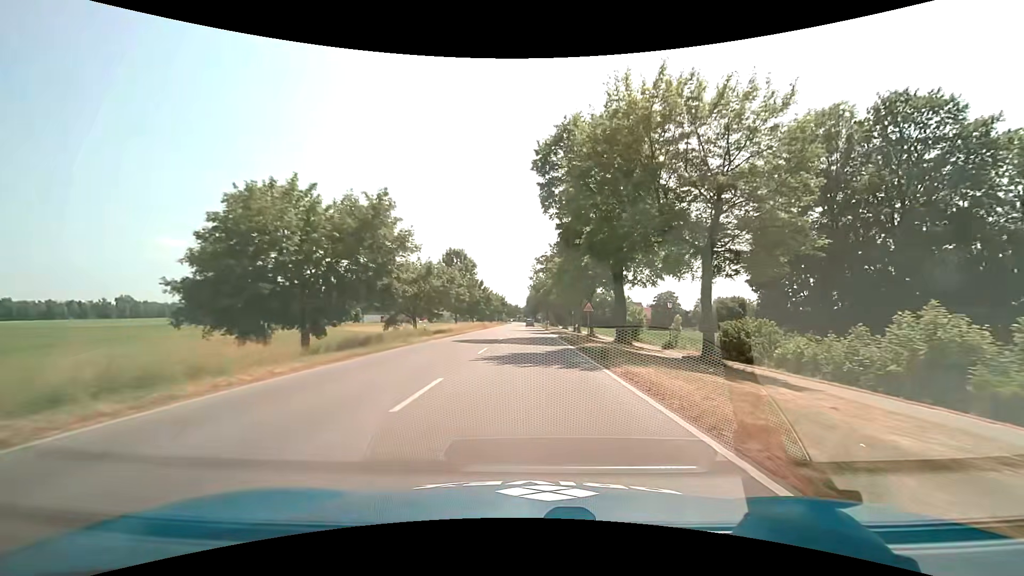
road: secondary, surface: asphalt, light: Day
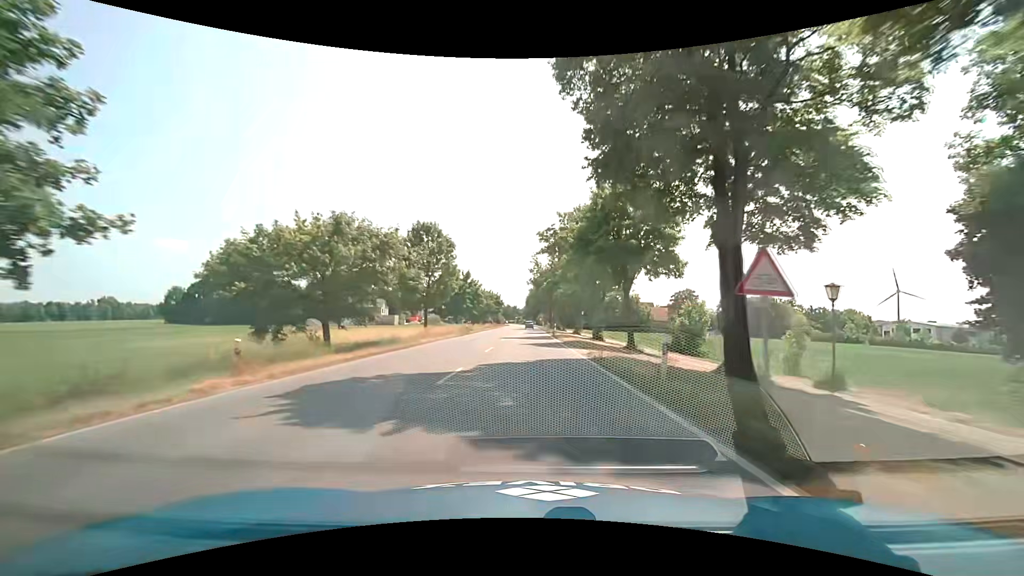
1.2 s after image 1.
(+0.1, +20.8) m; 0°
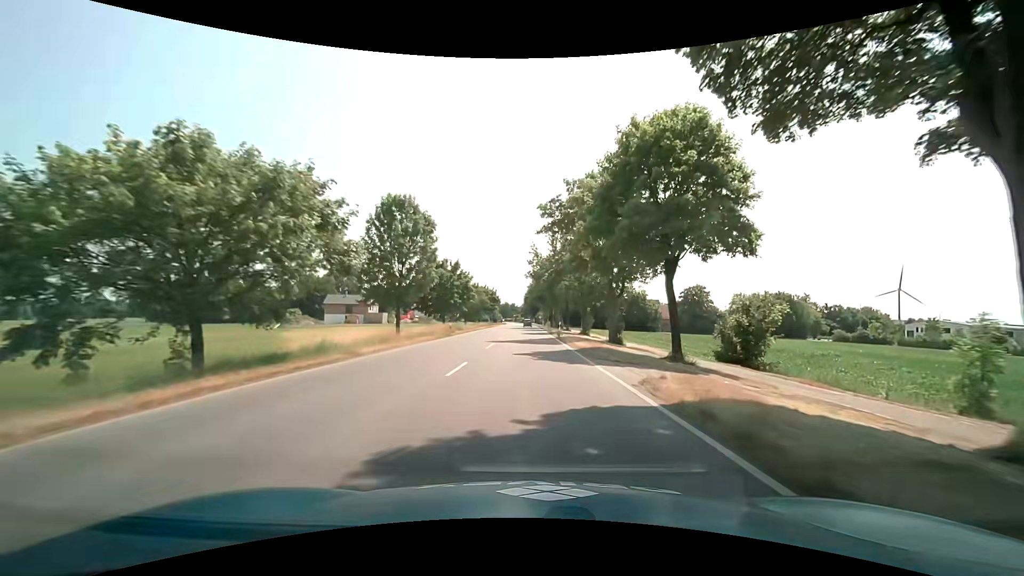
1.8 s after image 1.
(+0.1, +10.4) m; 0°
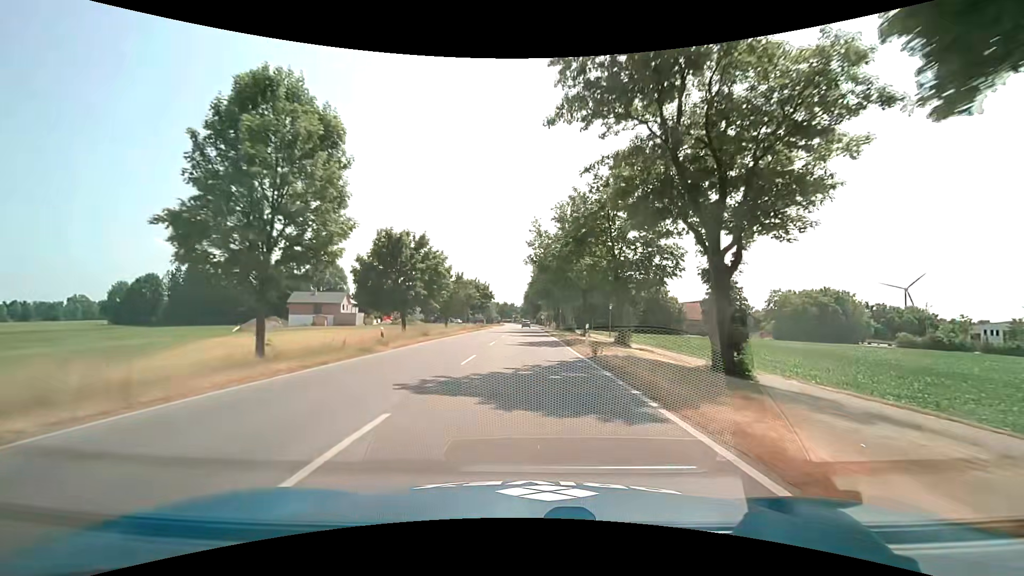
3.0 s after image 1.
(0.0, +20.9) m; 0°
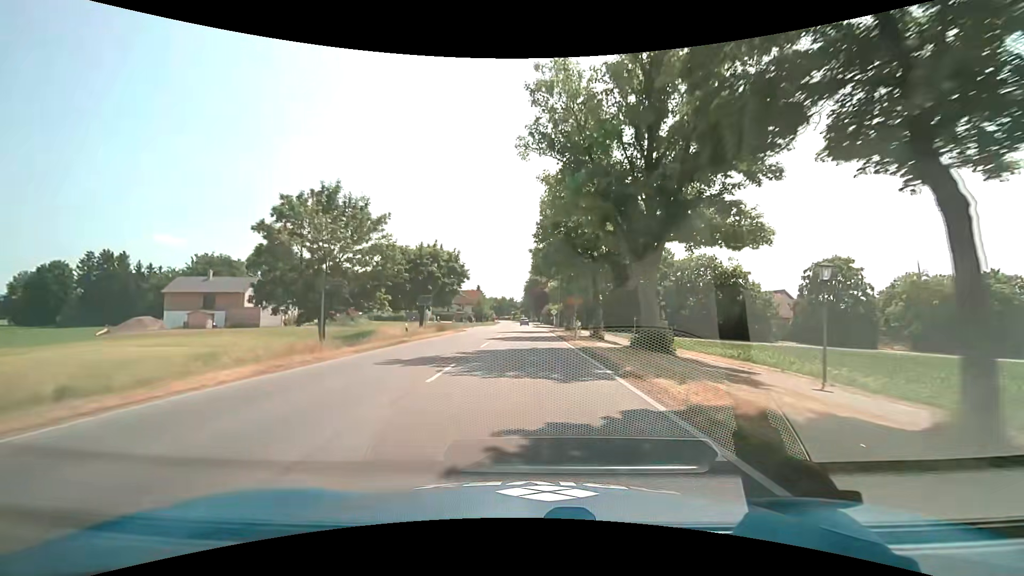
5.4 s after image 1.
(-0.1, +40.7) m; 0°
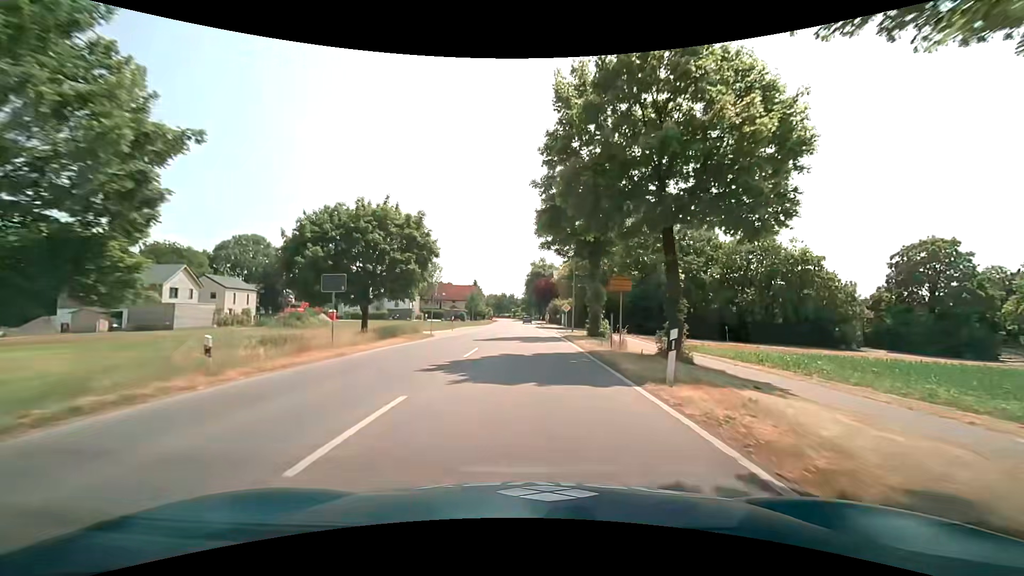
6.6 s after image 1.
(-0.1, +17.6) m; 0°
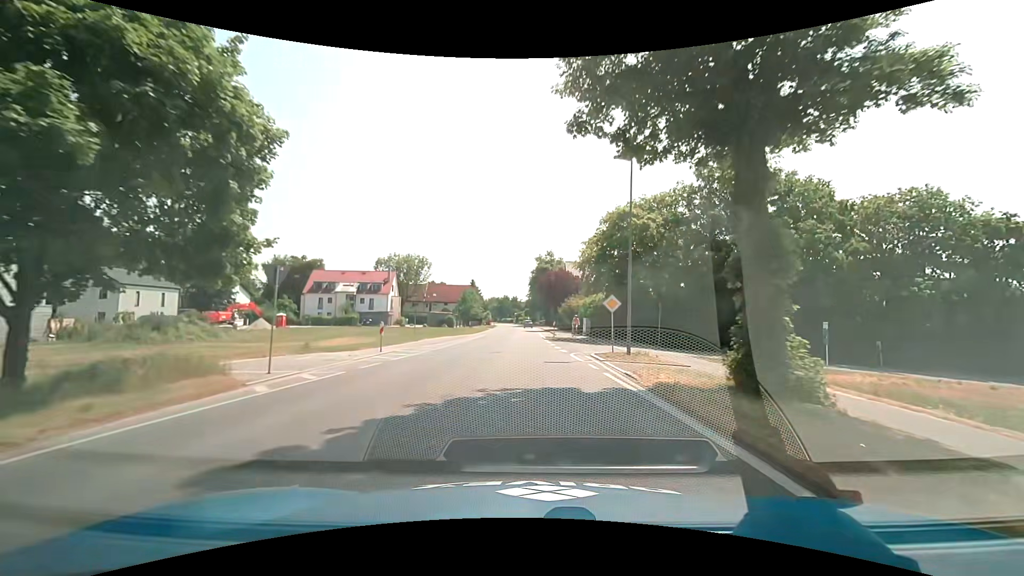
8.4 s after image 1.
(-0.1, +22.3) m; 0°
(0, +10) (0, +20) (-1, +30) (-1, +40) (-1, +50) (-1, +60) (-1, +70) (-1, +80) (-2, +90) (-2, +100) m
